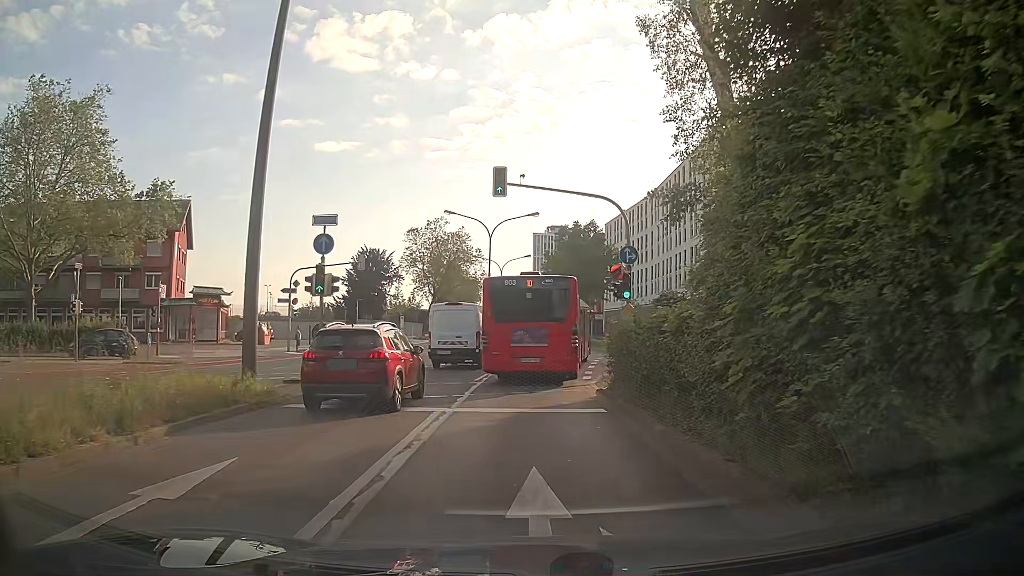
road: secondary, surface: asphalt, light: Day
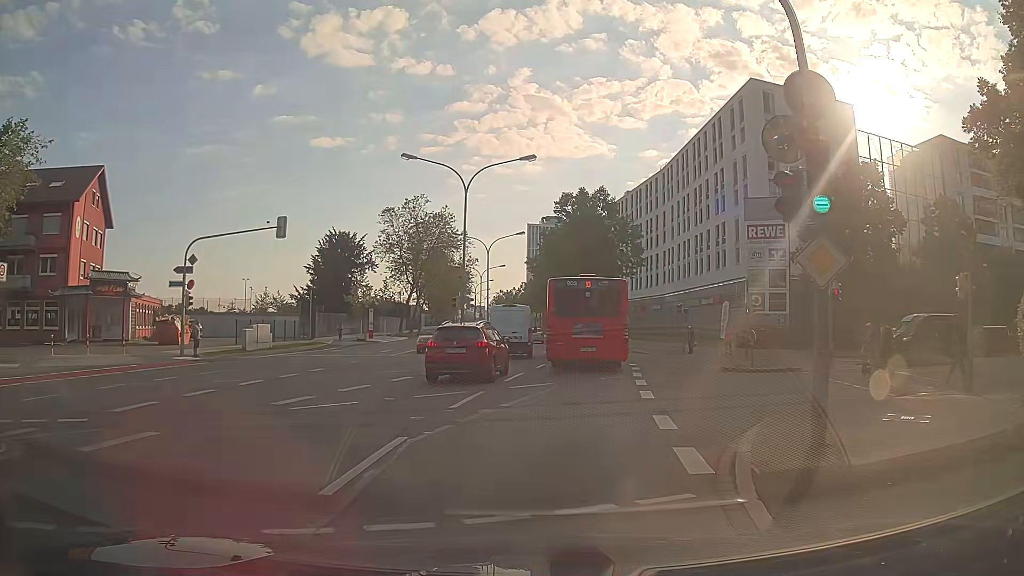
(0.0, +14.7) m; +2°
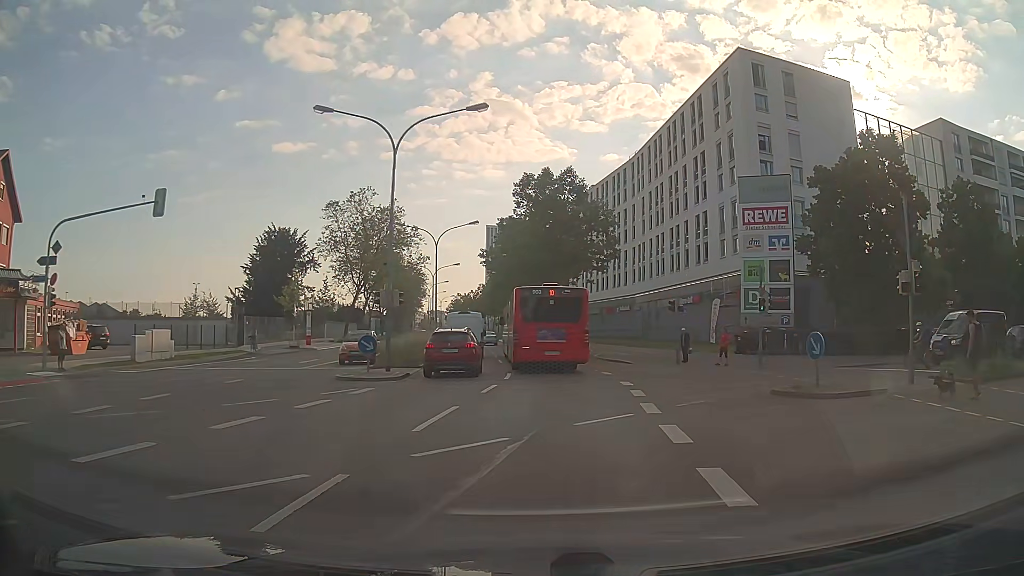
(+0.1, +8.3) m; +3°
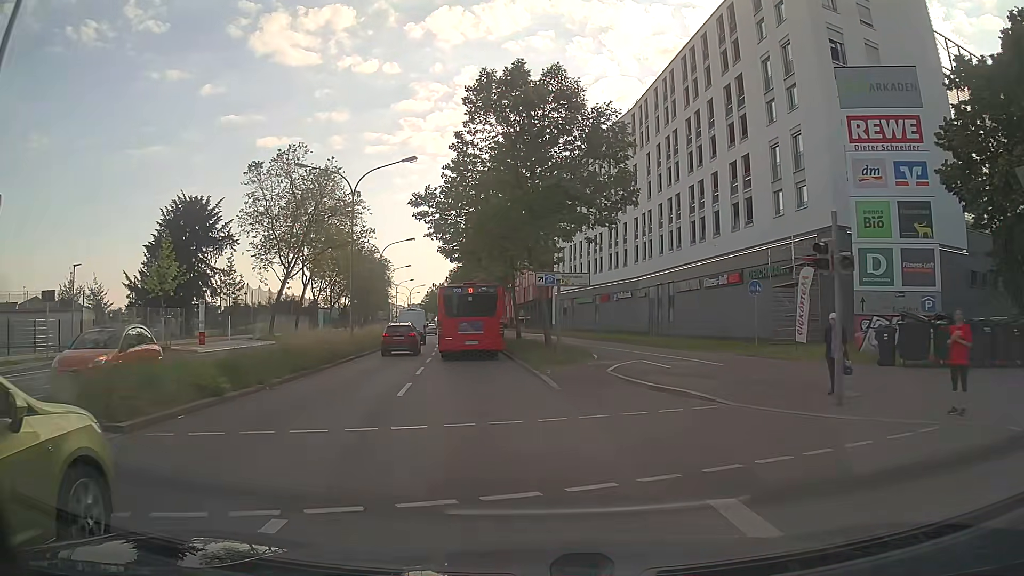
(+0.6, +18.8) m; 0°
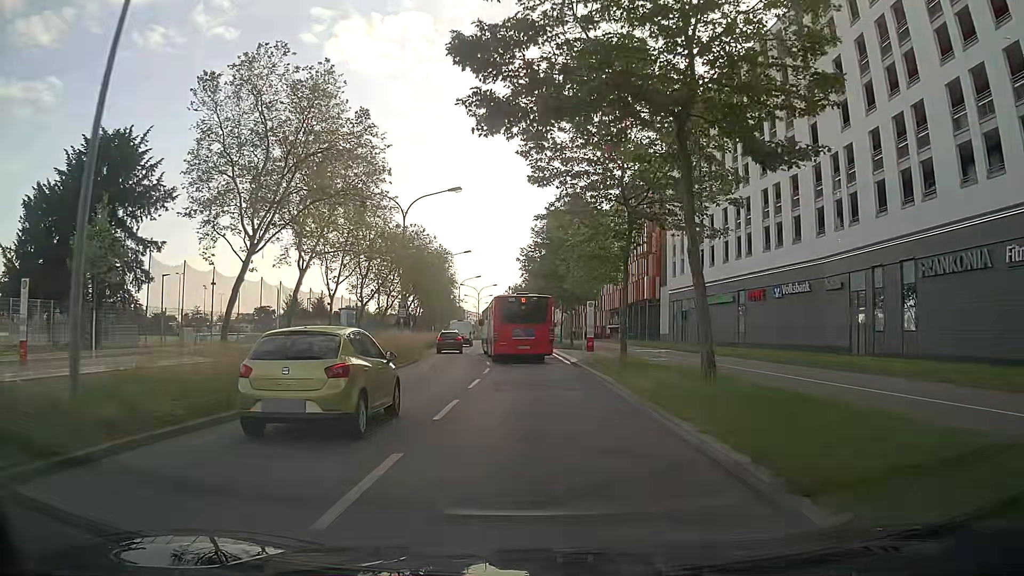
(-2.3, +27.4) m; -7°
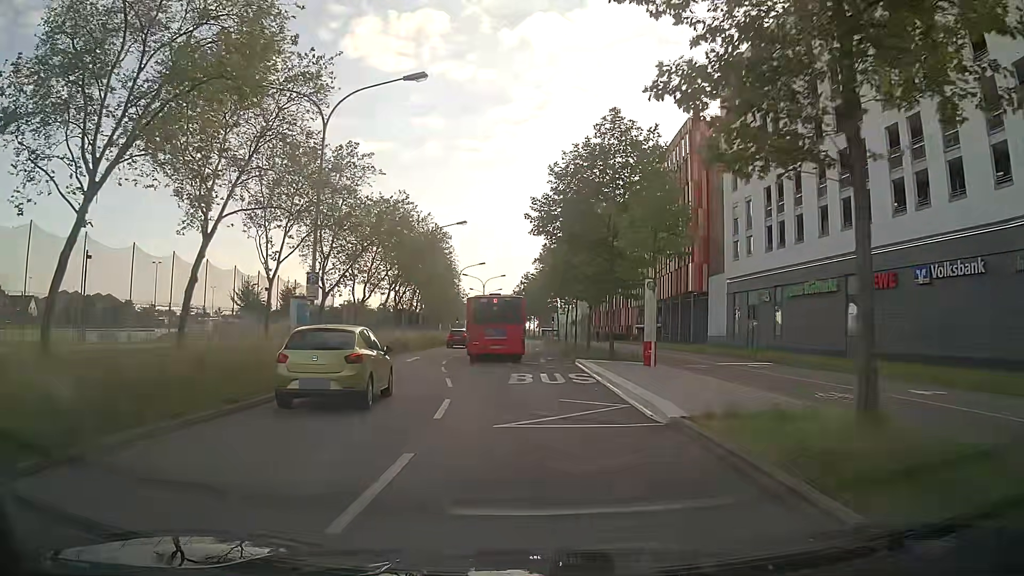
(-0.1, +18.3) m; -1°
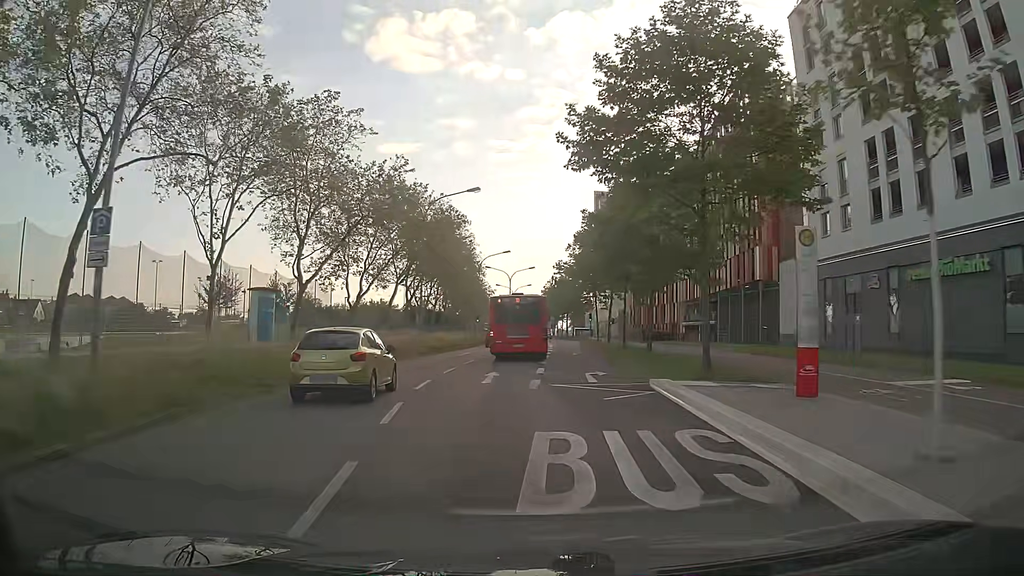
(-0.2, +12.7) m; -2°
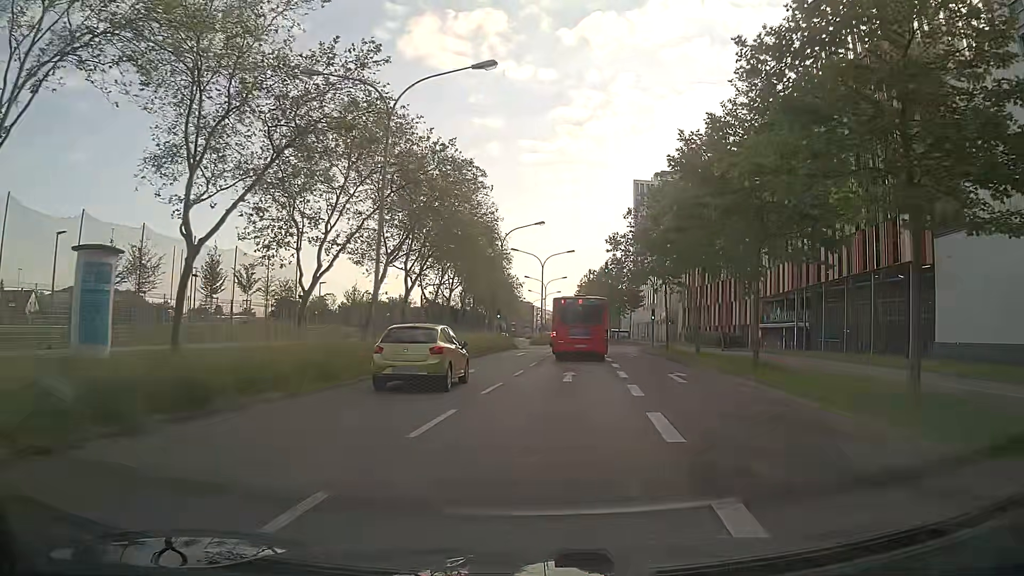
(-1.0, +19.7) m; -2°
(0, +10) (+1, +20) (+1, +30) (+2, +40) (+3, +50) (+4, +60) (+6, +70) (+7, +80) (+7, +90) (+7, +100) m
